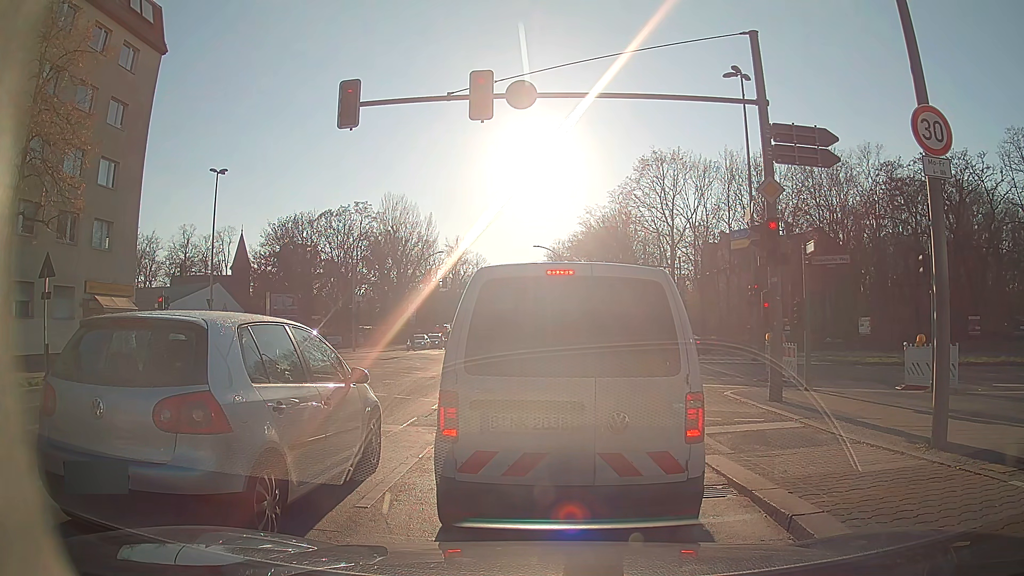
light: Day
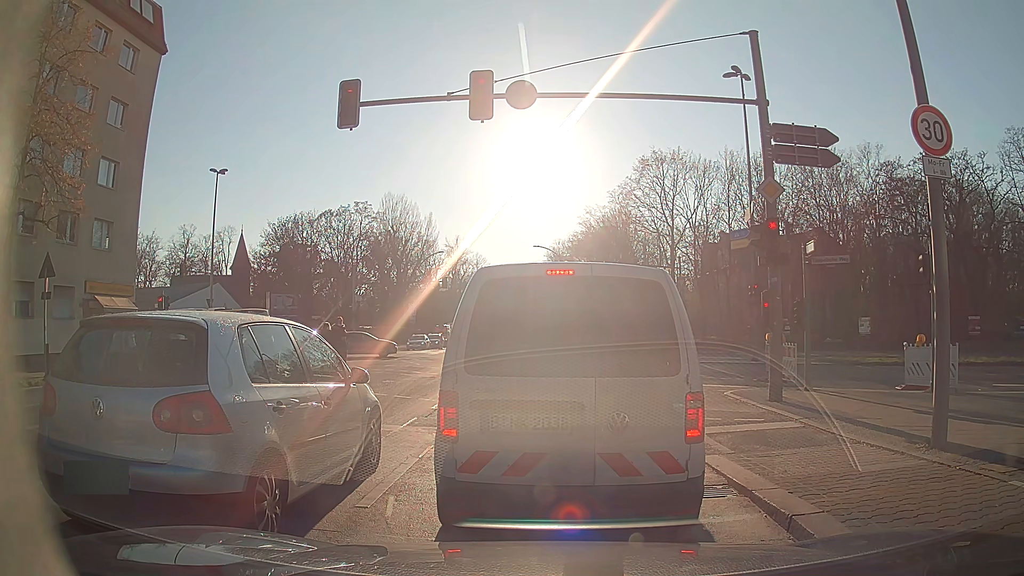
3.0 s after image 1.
(0.0, 0.0) m; 0°
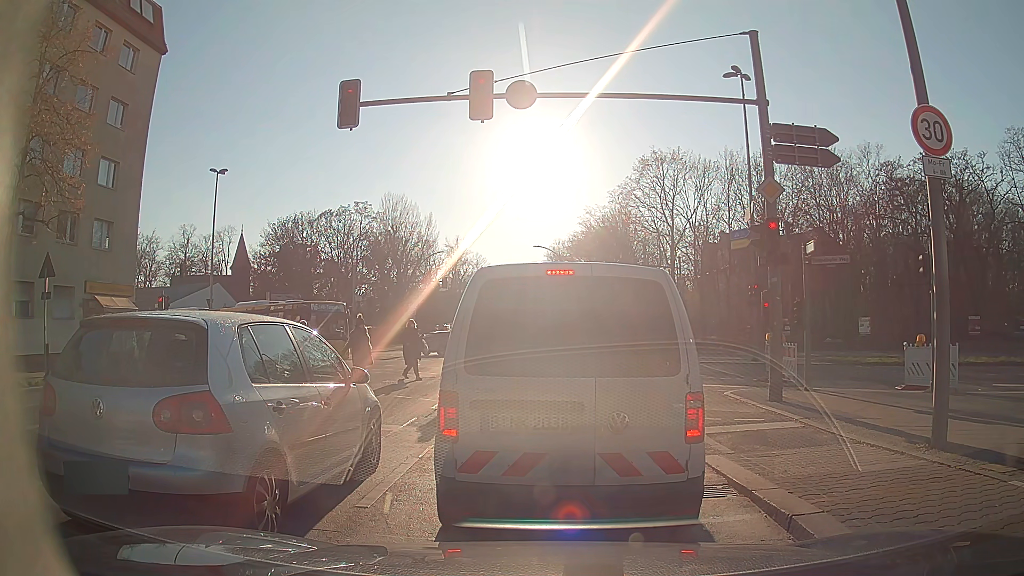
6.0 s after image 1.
(0.0, 0.0) m; 0°
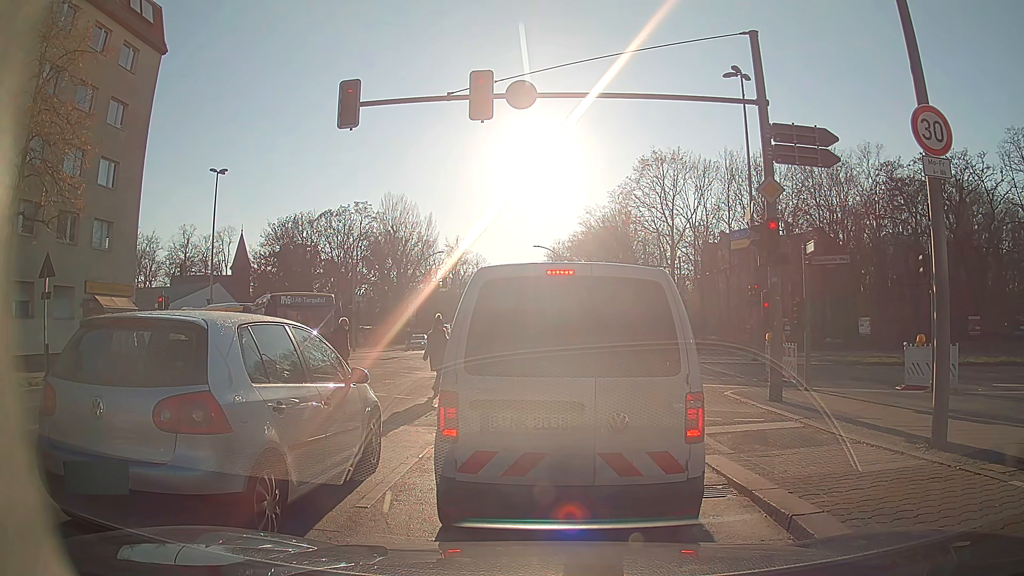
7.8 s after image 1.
(0.0, 0.0) m; 0°
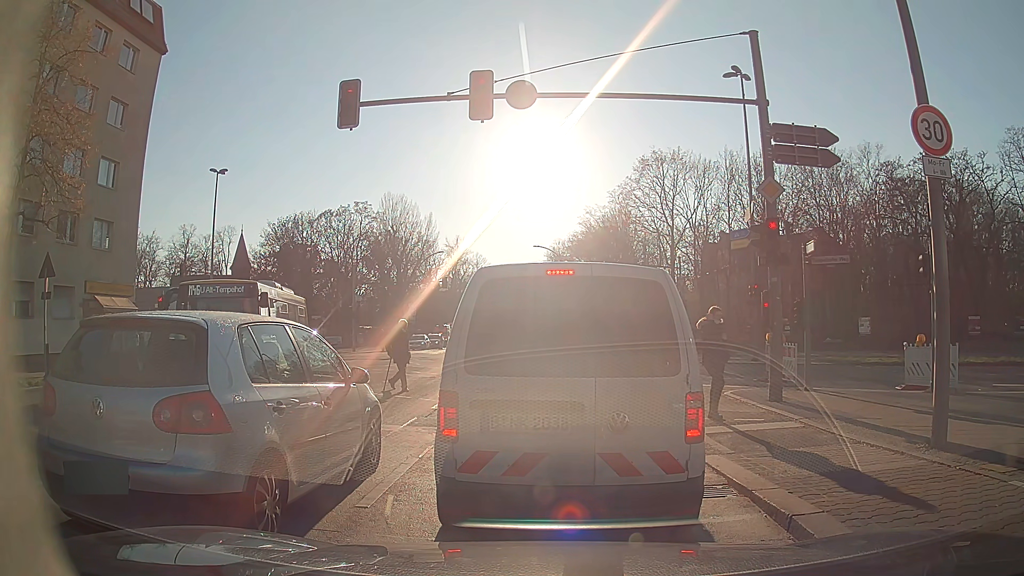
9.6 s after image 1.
(0.0, 0.0) m; 0°
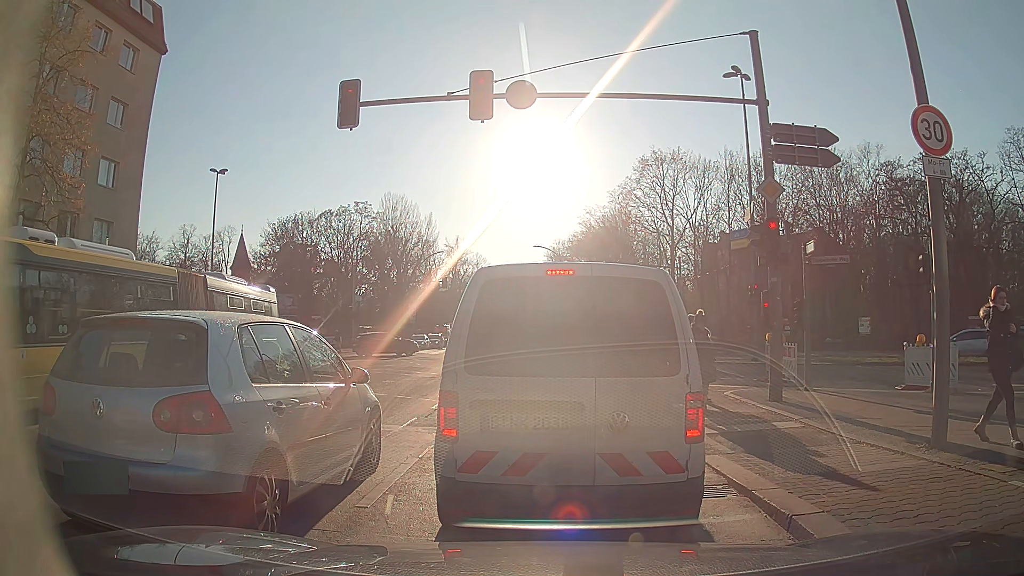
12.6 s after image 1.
(0.0, 0.0) m; 0°
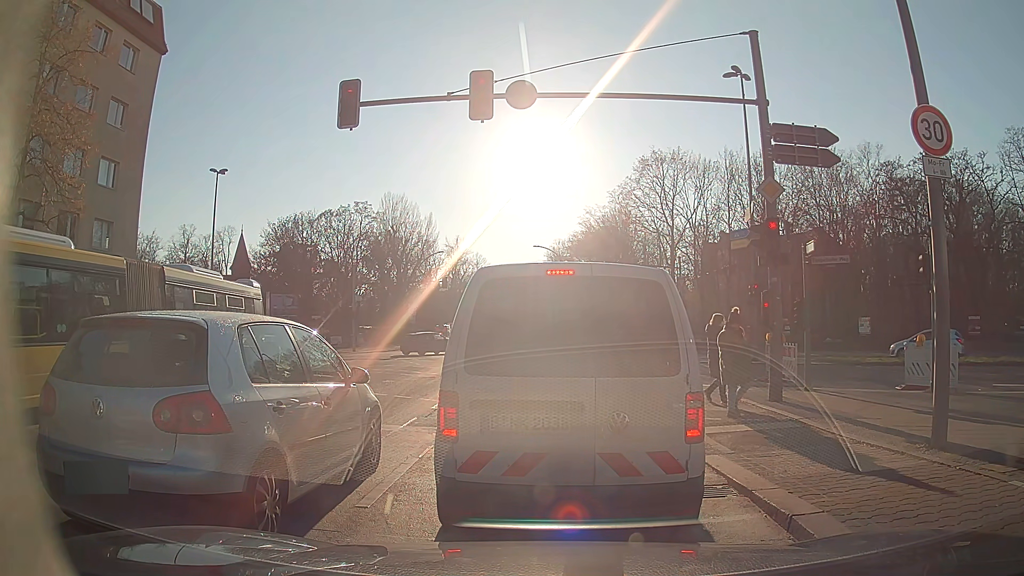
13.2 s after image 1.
(0.0, 0.0) m; 0°
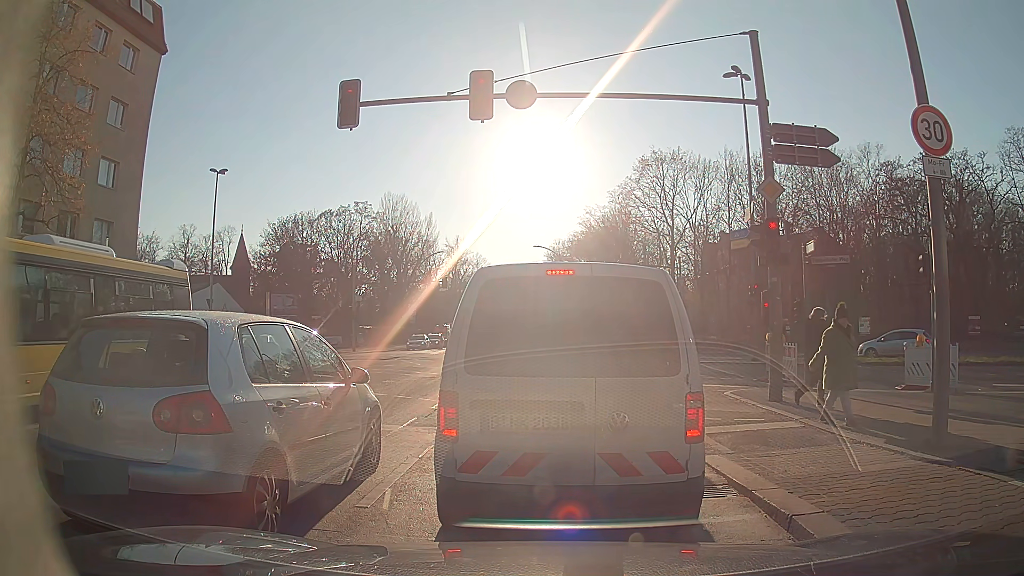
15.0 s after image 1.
(0.0, 0.0) m; 0°
(0, +10) (0, +20) (0, +30) (0, +40) (-1, +50) (-1, +60) (-1, +70) (-1, +80) (-1, +90) (-2, +100) m
